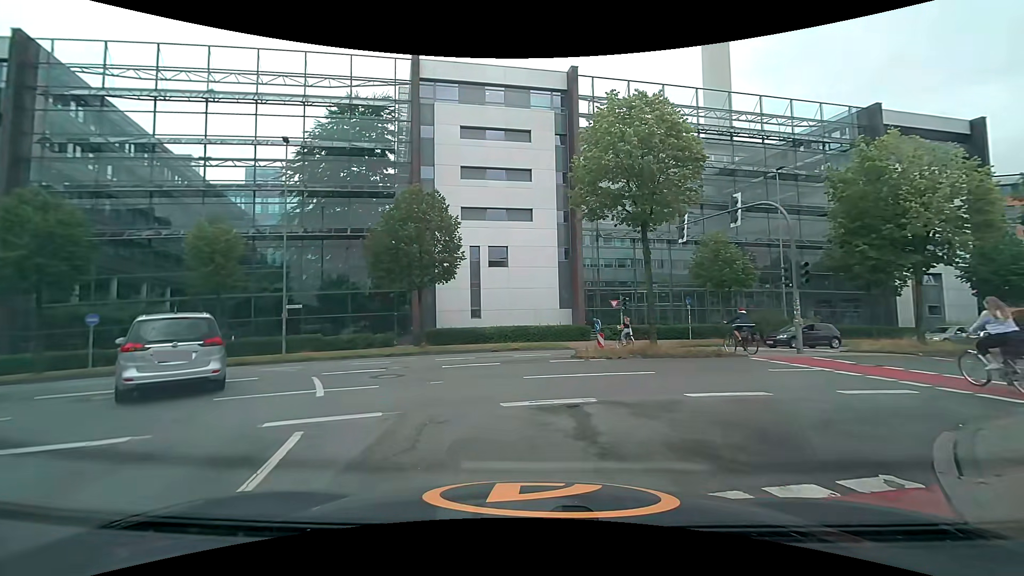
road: unclassified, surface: asphalt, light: Day
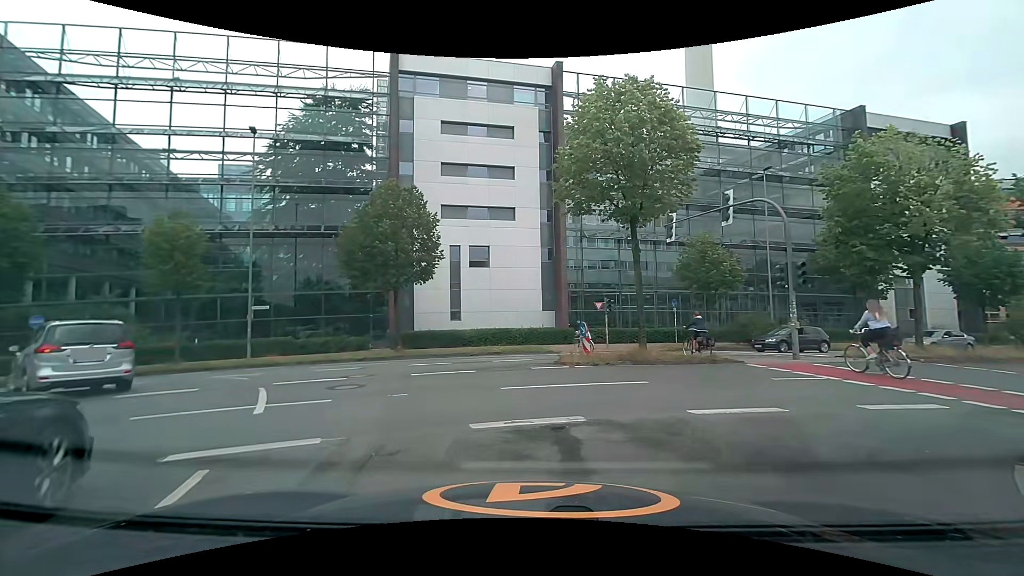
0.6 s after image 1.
(0.0, +1.3) m; 0°
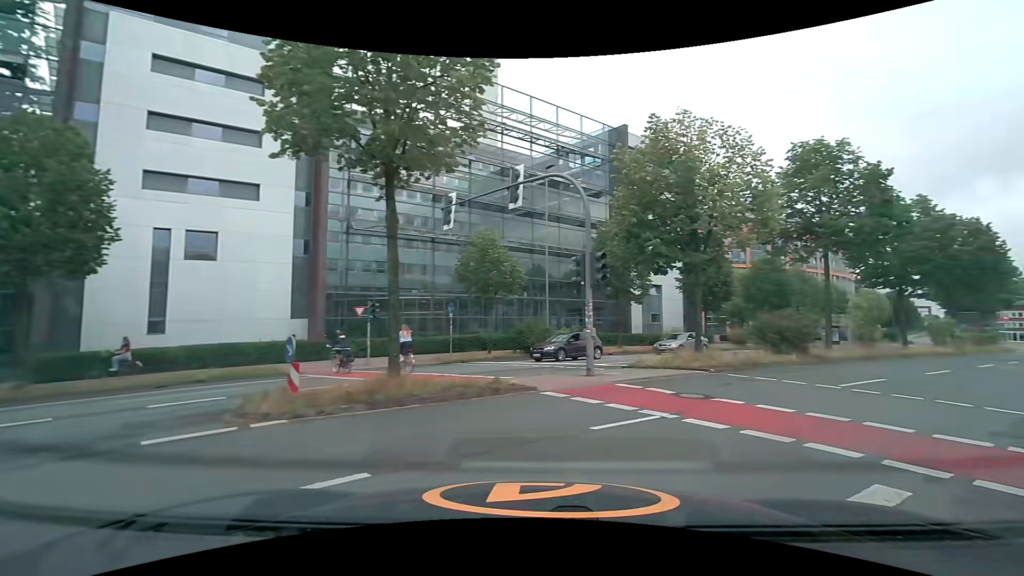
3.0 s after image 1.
(+1.0, +5.8) m; +27°
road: secondary
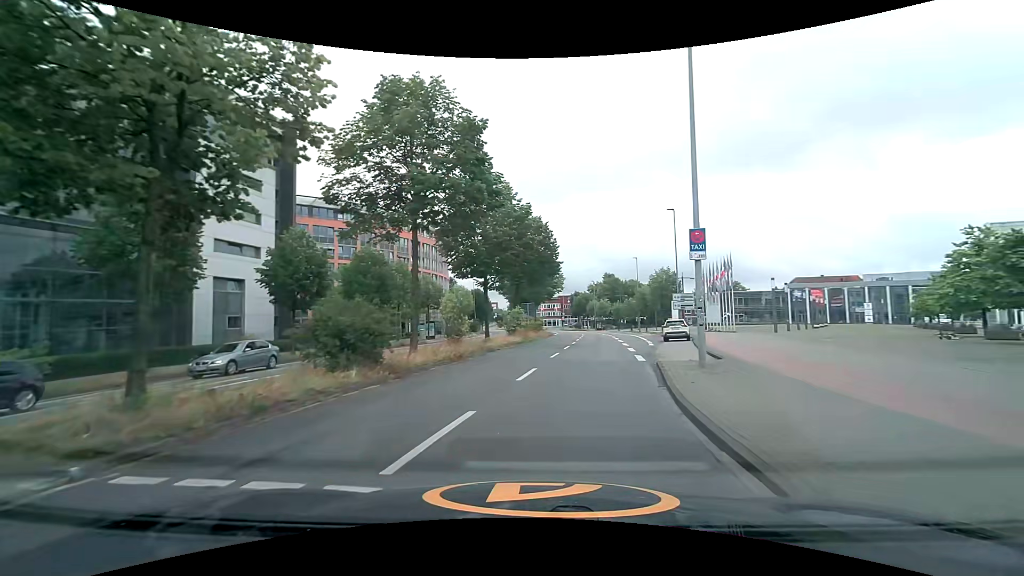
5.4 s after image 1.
(+3.7, +8.7) m; +39°
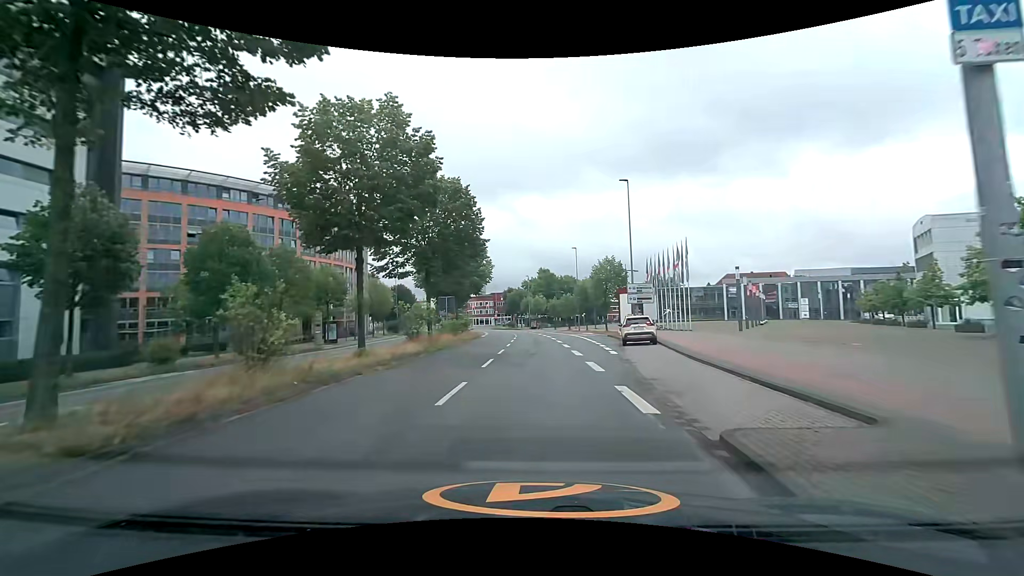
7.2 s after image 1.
(+1.0, +11.0) m; +7°
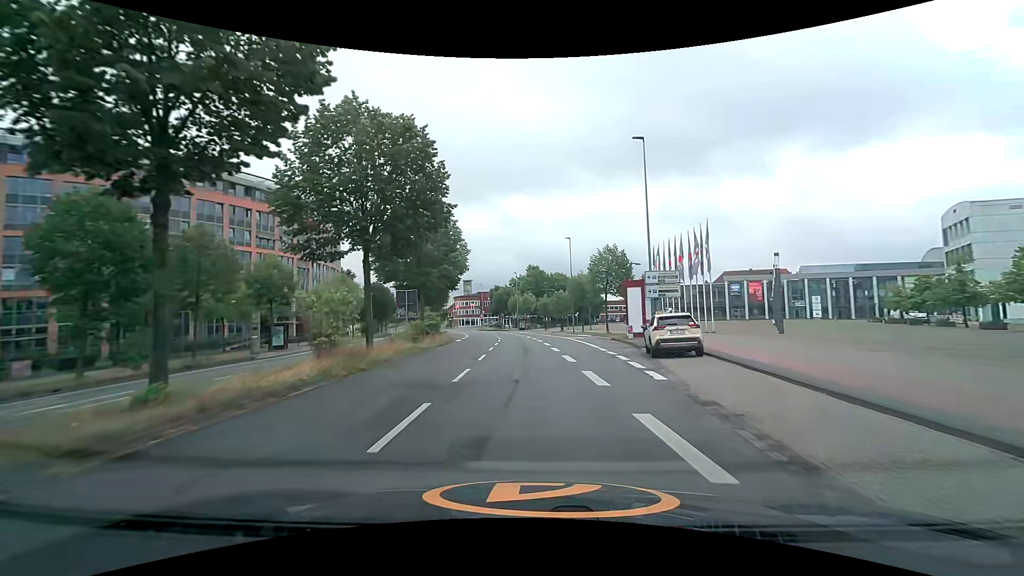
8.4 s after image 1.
(+0.1, +9.5) m; +2°
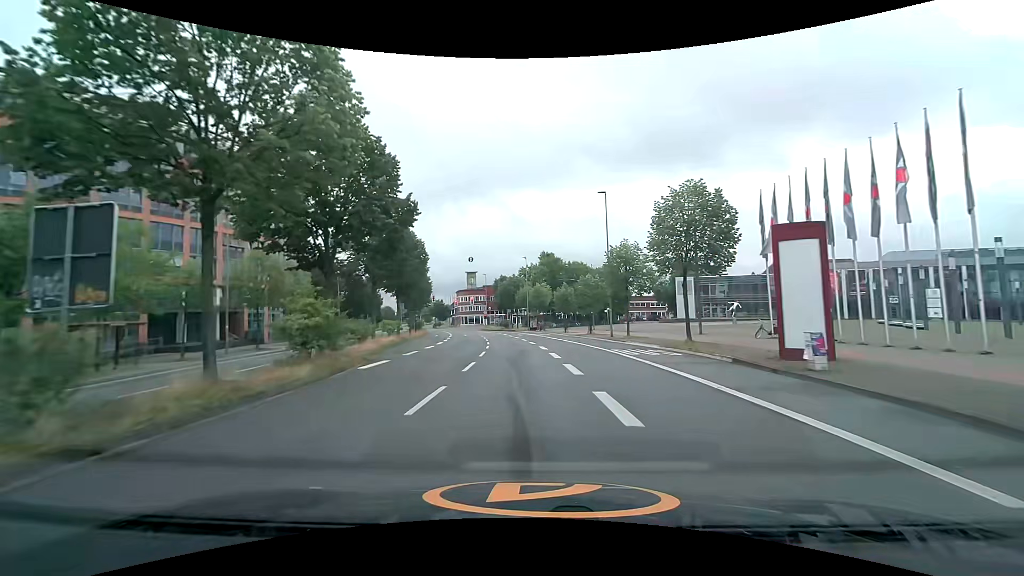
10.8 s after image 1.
(-0.2, +22.8) m; -2°
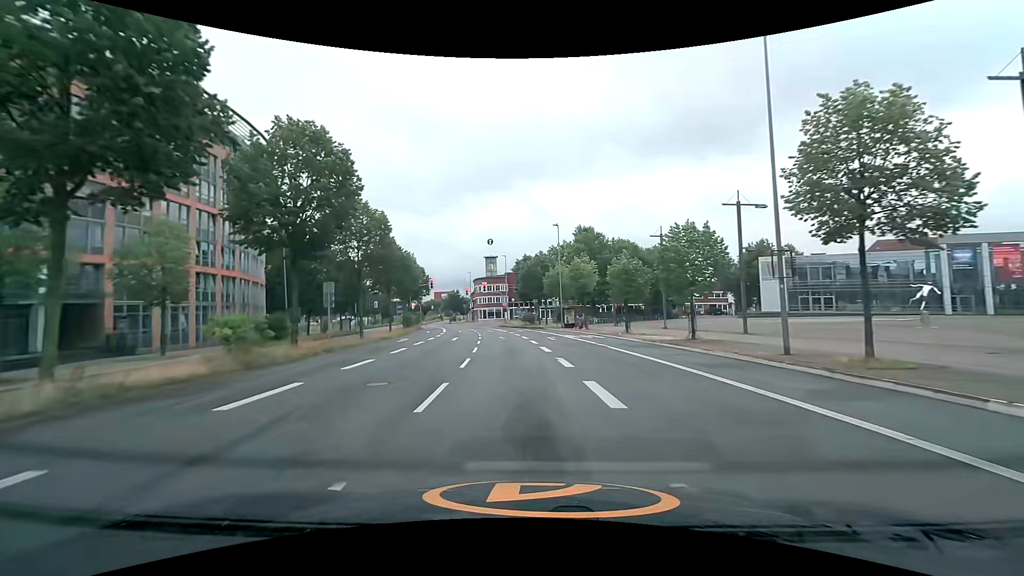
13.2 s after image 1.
(-0.6, +25.0) m; -3°
(0, +10) (-1, +20) (-1, +30) (-3, +40) (-4, +50) (-5, +60) (-7, +70) (-9, +79) (-12, +89) (-14, +99) m
